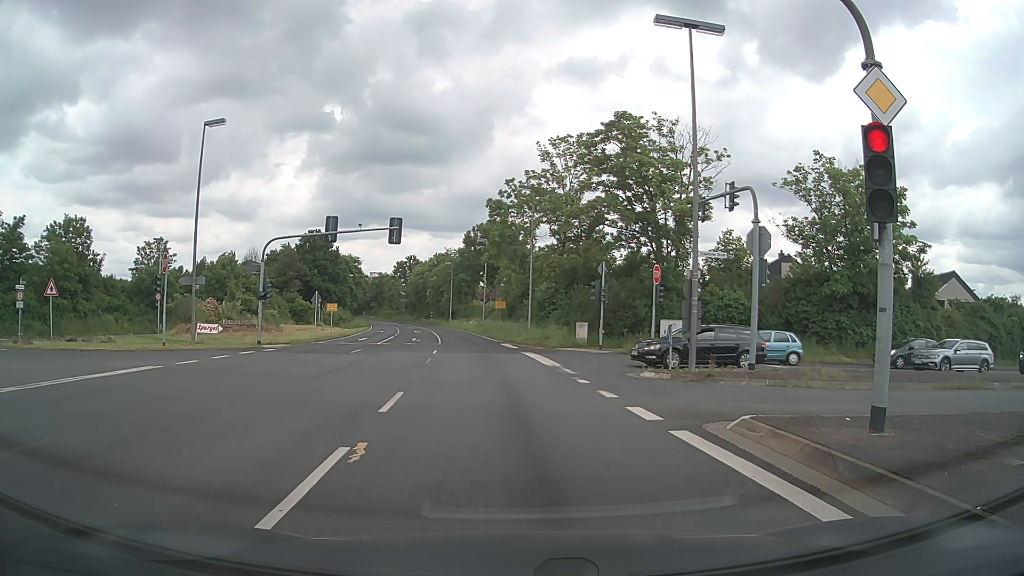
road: primary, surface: asphalt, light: Day
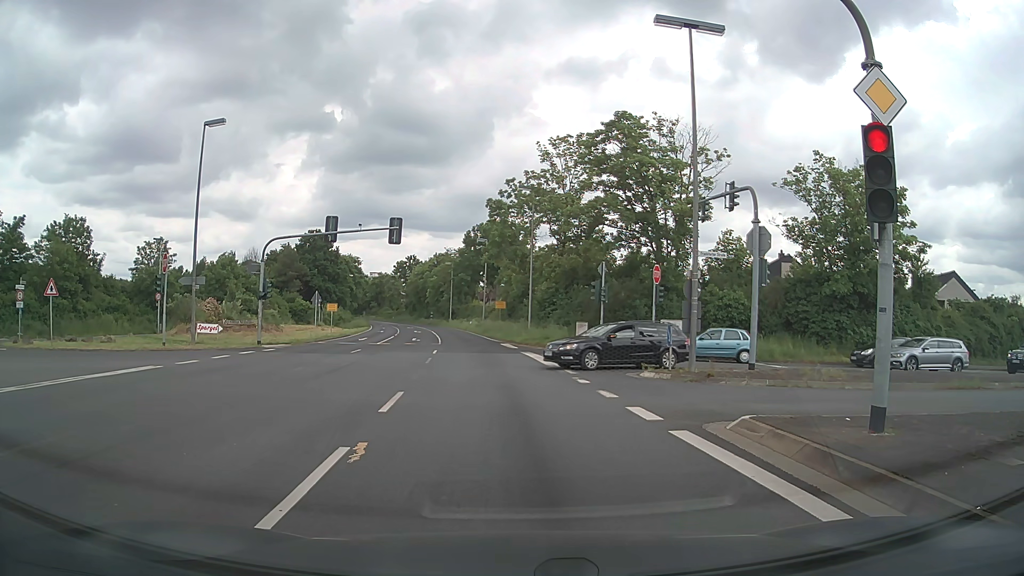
(0.0, 0.0) m; 0°
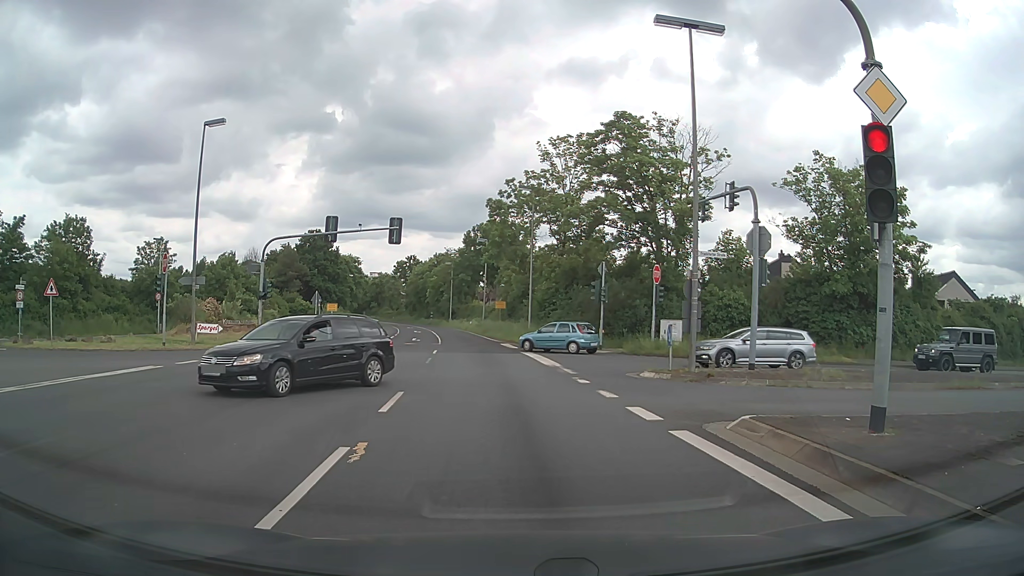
(0.0, 0.0) m; 0°
(0, +10) (-1, +20) (-2, +30) (-3, +40) (-4, +50) (-6, +60) (-8, +69) (-10, +79) (-12, +89) (-14, +99) m
